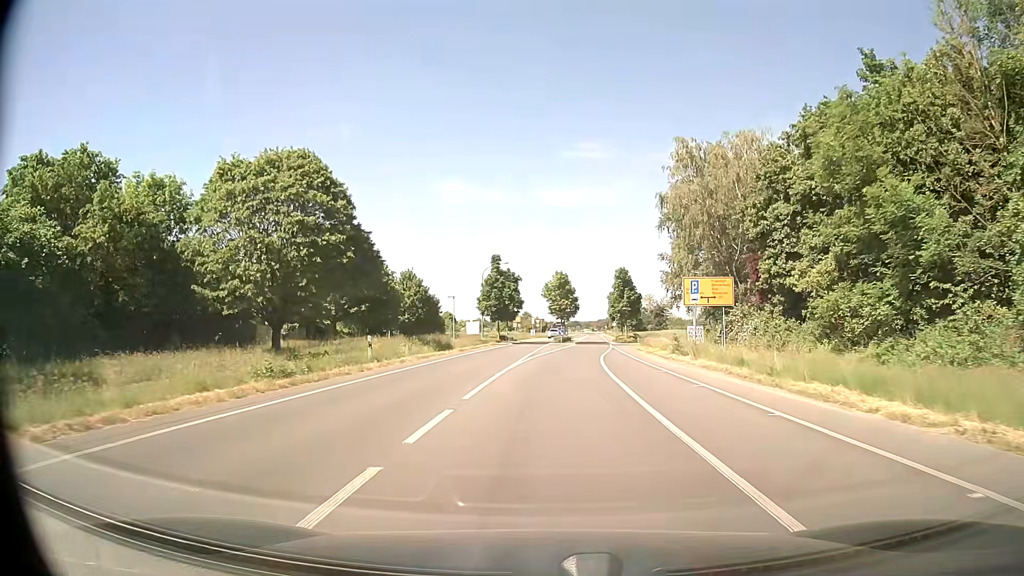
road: tertiary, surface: asphalt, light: Day
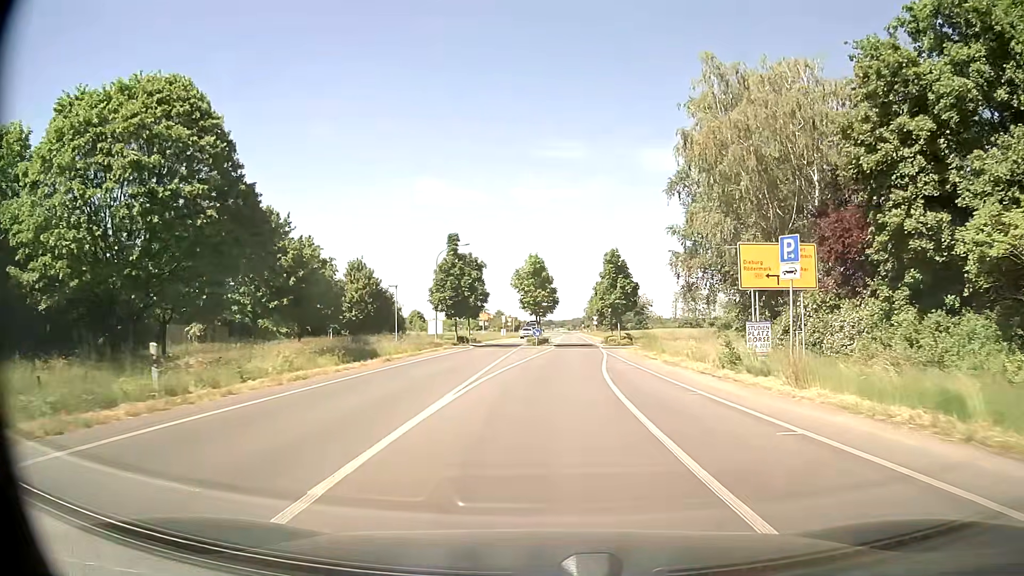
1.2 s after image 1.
(+0.2, +13.6) m; +2°
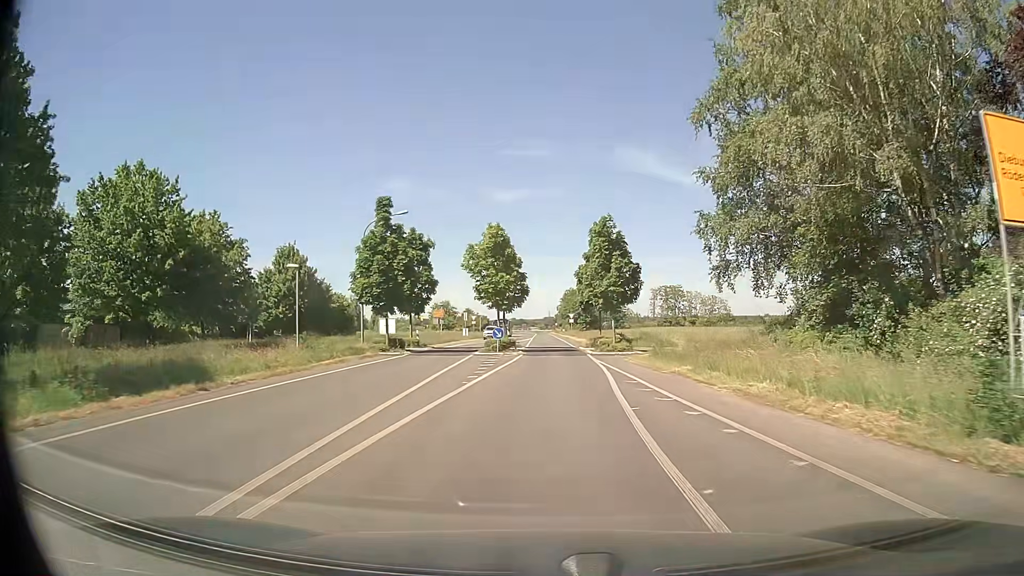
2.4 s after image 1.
(+0.3, +13.8) m; +2°
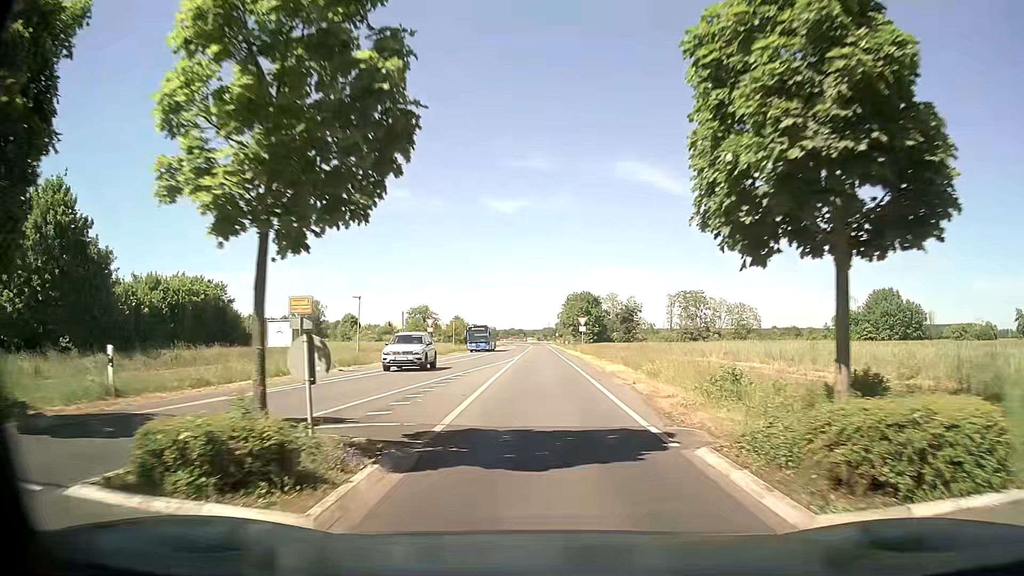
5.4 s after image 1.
(+0.5, +35.2) m; 0°
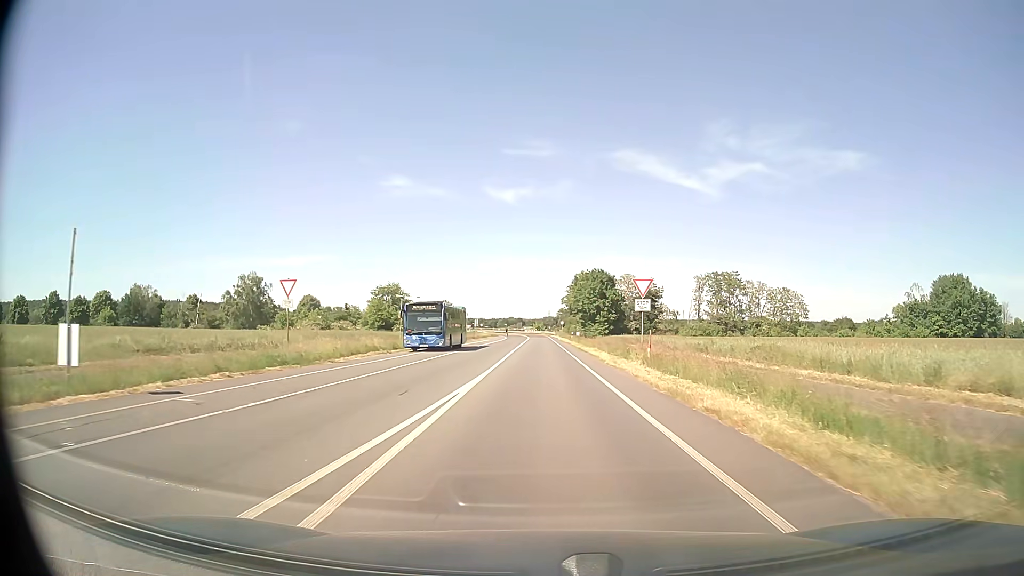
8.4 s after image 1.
(-0.3, +36.4) m; 0°
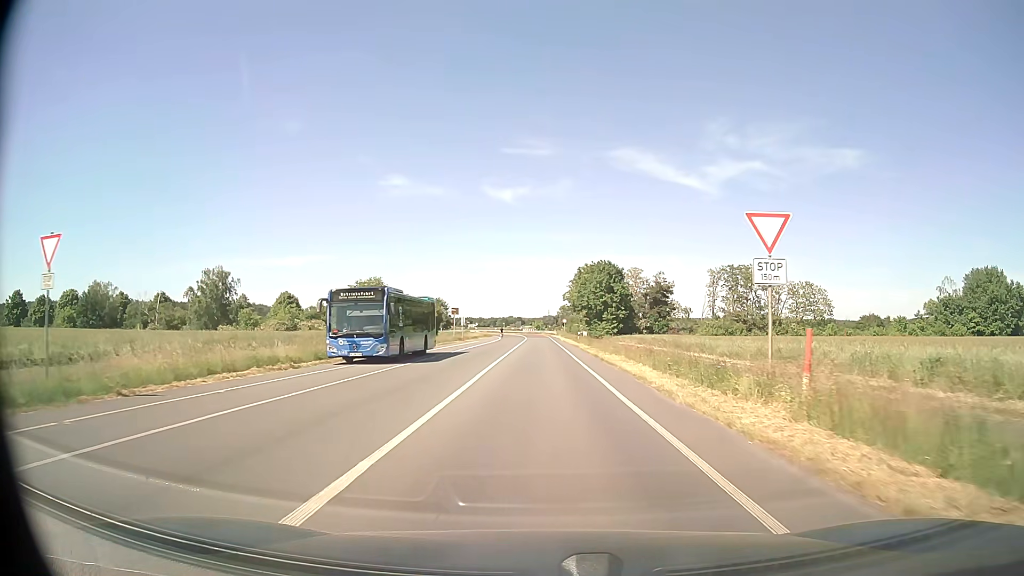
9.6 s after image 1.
(0.0, +15.1) m; 0°
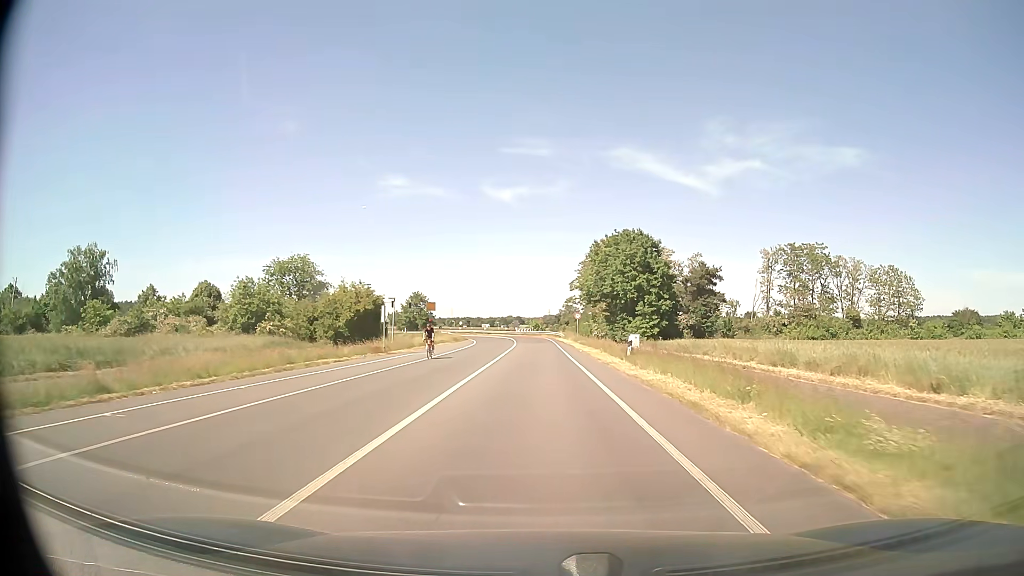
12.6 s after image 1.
(0.0, +39.0) m; 0°
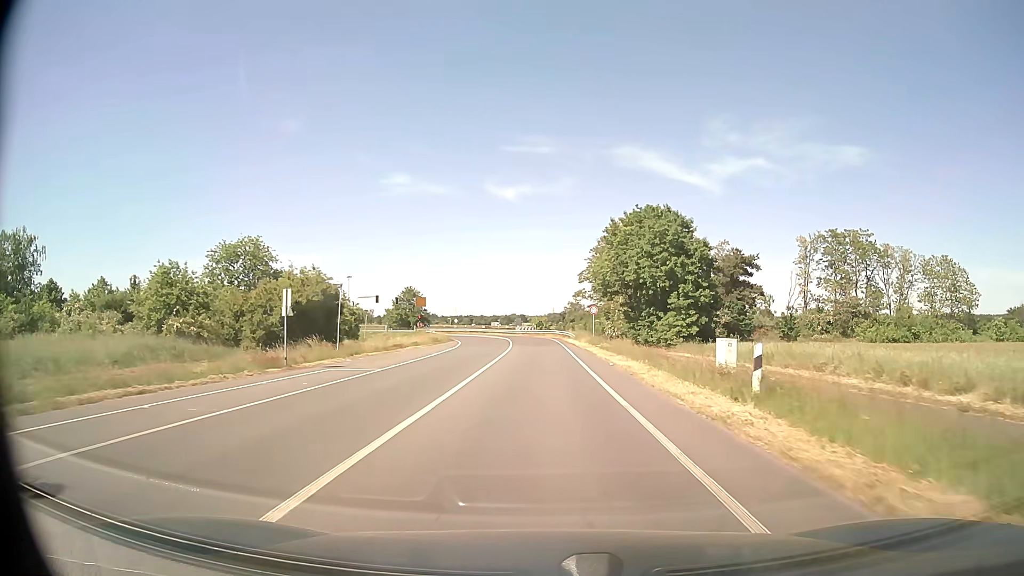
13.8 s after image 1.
(-0.1, +16.1) m; 0°
(0, +10) (0, +20) (0, +30) (0, +40) (0, +50) (0, +60) (-1, +70) (-2, +80) (-5, +89) (-9, +98) m
